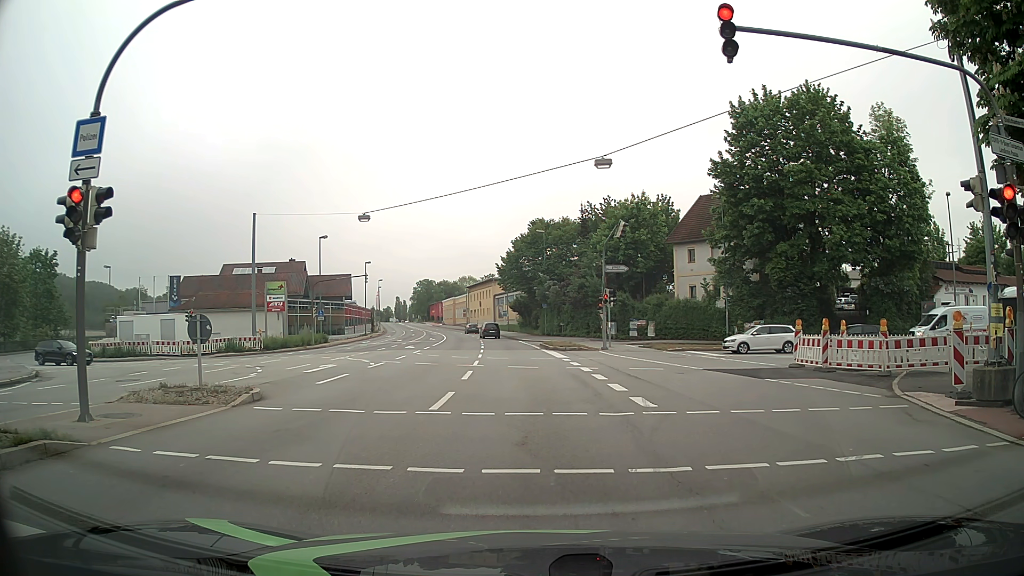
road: primary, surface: asphalt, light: Day
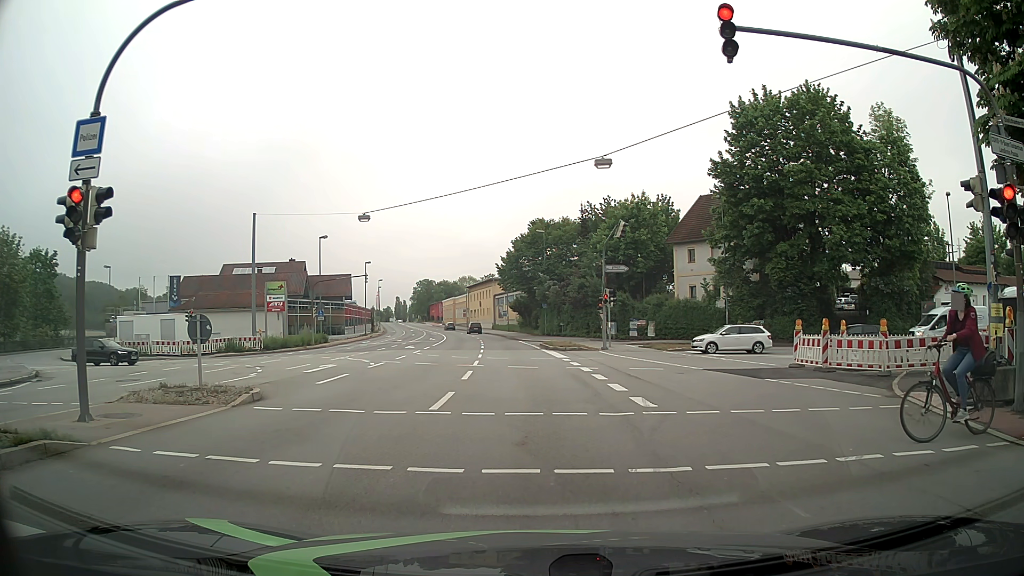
(0.0, 0.0) m; 0°
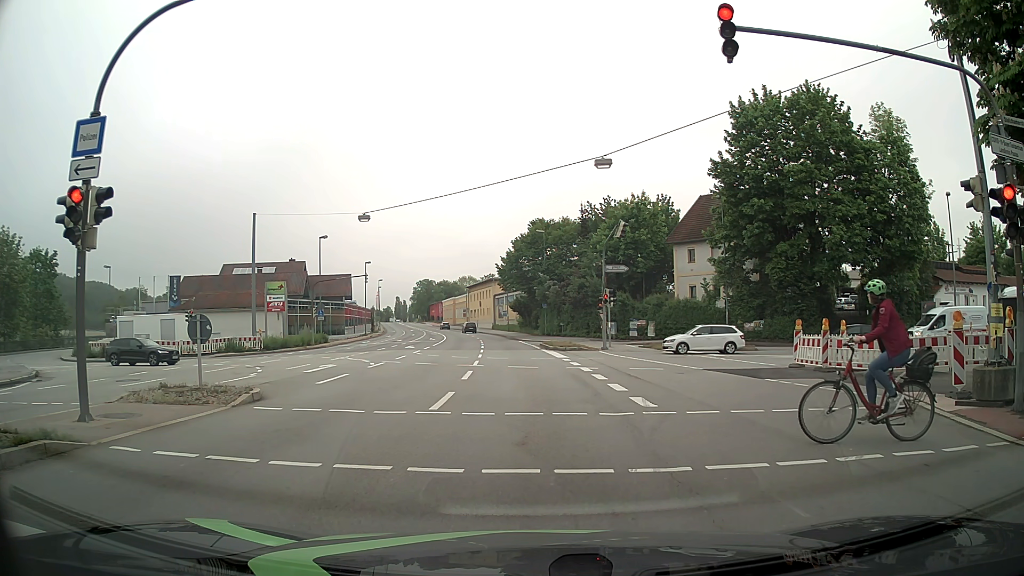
(0.0, 0.0) m; 0°
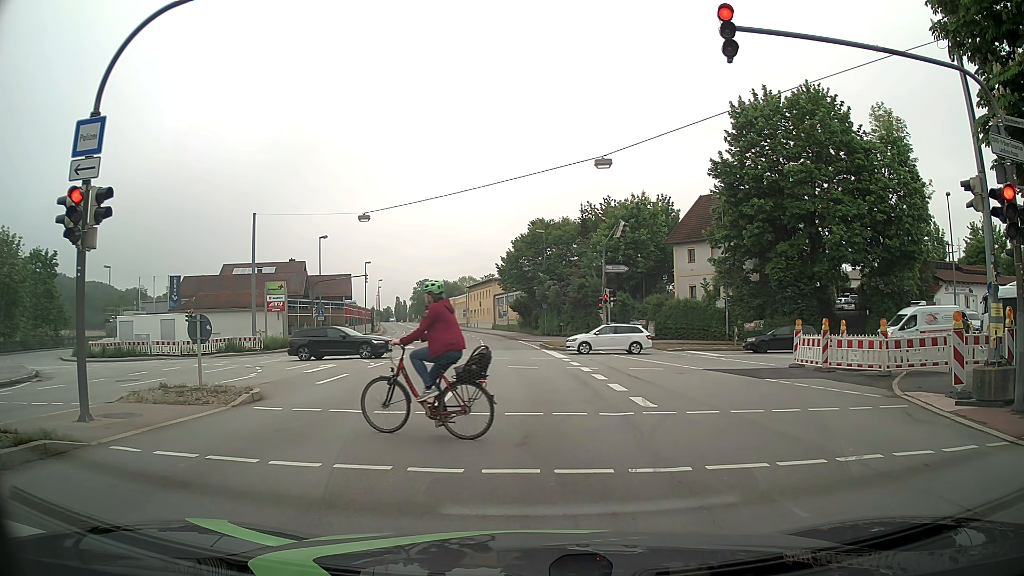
(0.0, 0.0) m; 0°
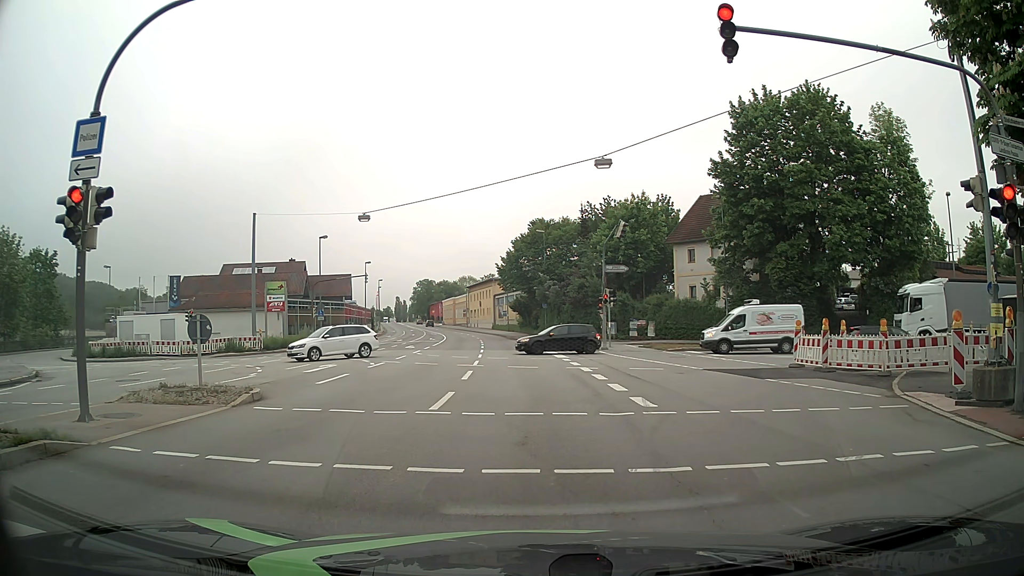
(0.0, 0.0) m; 0°
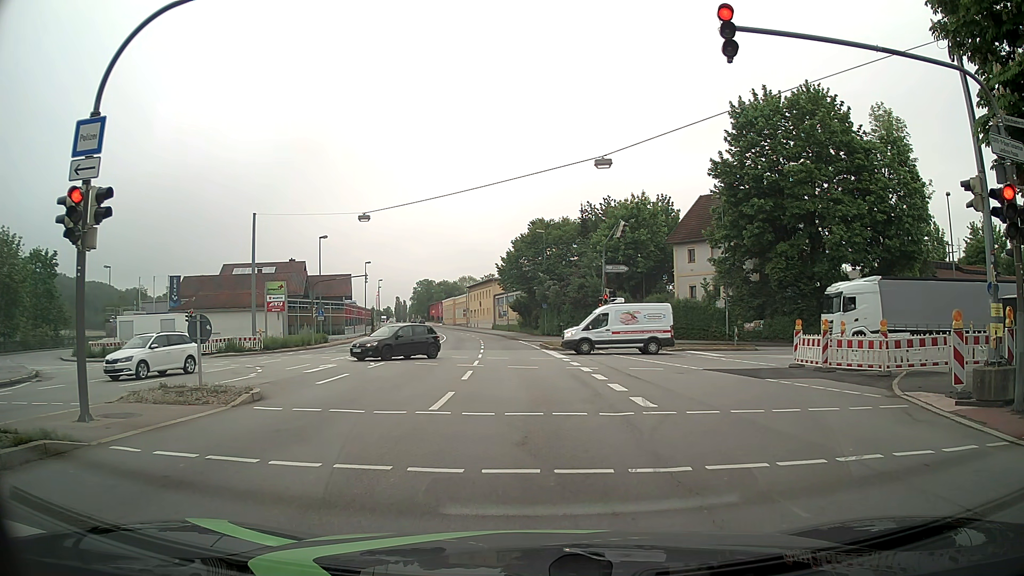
(0.0, 0.0) m; 0°
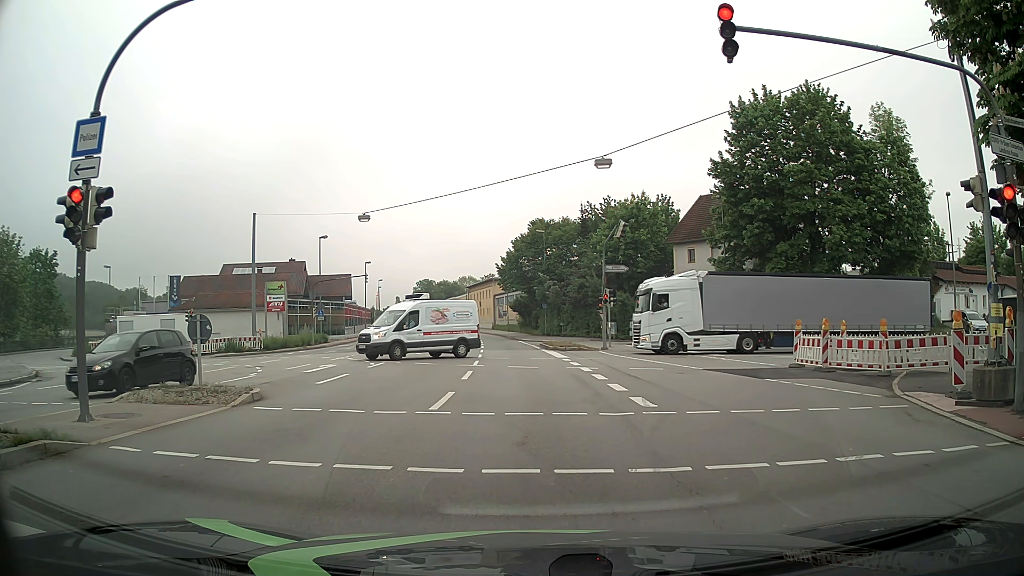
(0.0, 0.0) m; 0°
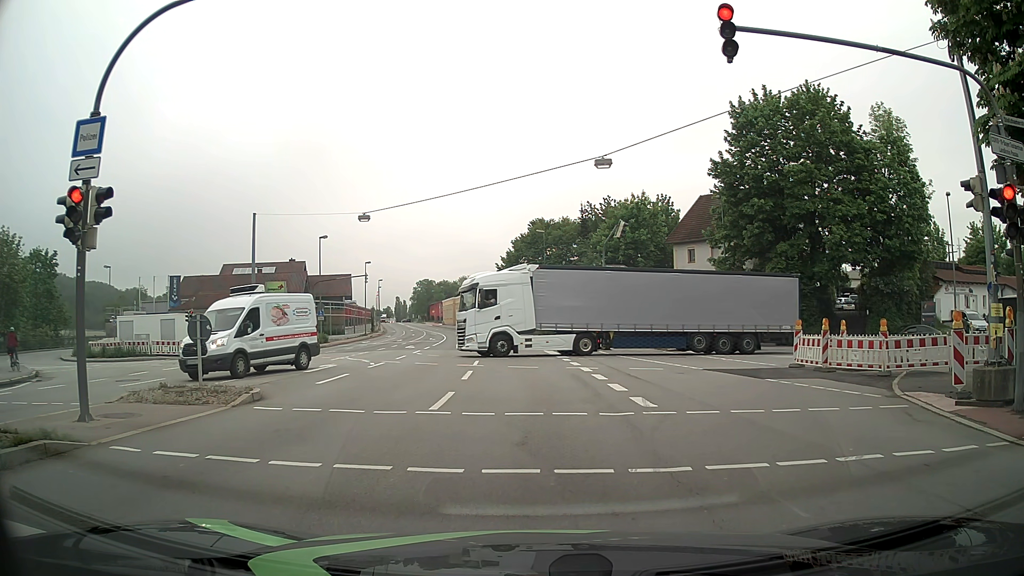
(0.0, 0.0) m; 0°
(0, +10) (0, +20) (0, +30) (-1, +40) (-1, +50) (-2, +60) (-3, +70) (-4, +80) (-6, +90) (-8, +100) m
